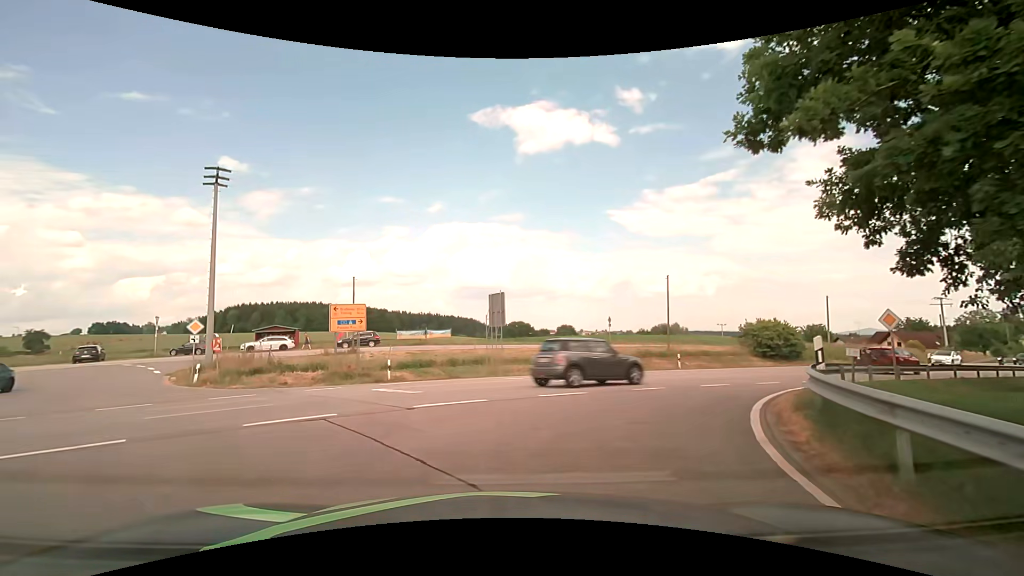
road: secondary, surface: asphalt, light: Day
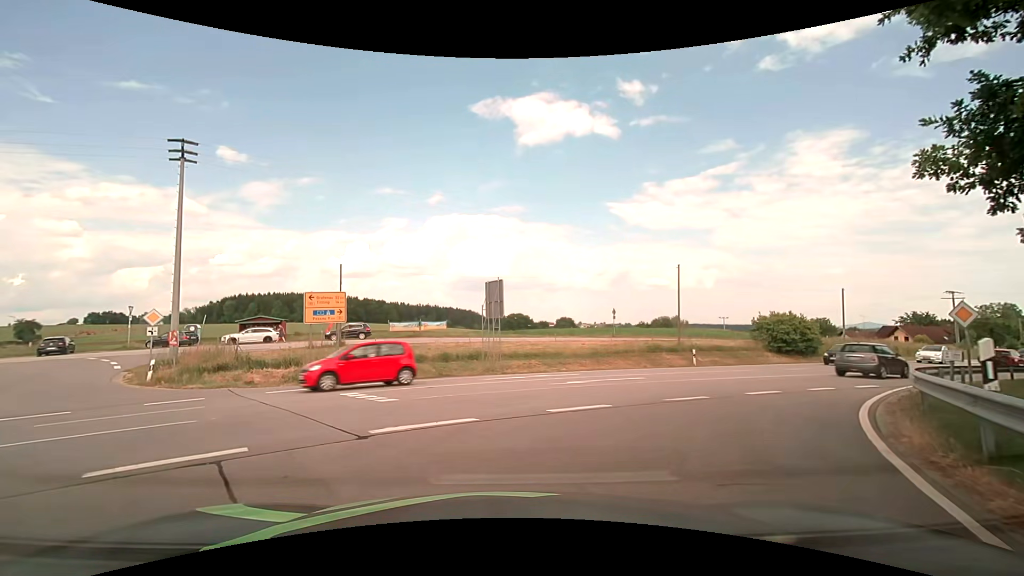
(0.0, +2.8) m; 0°
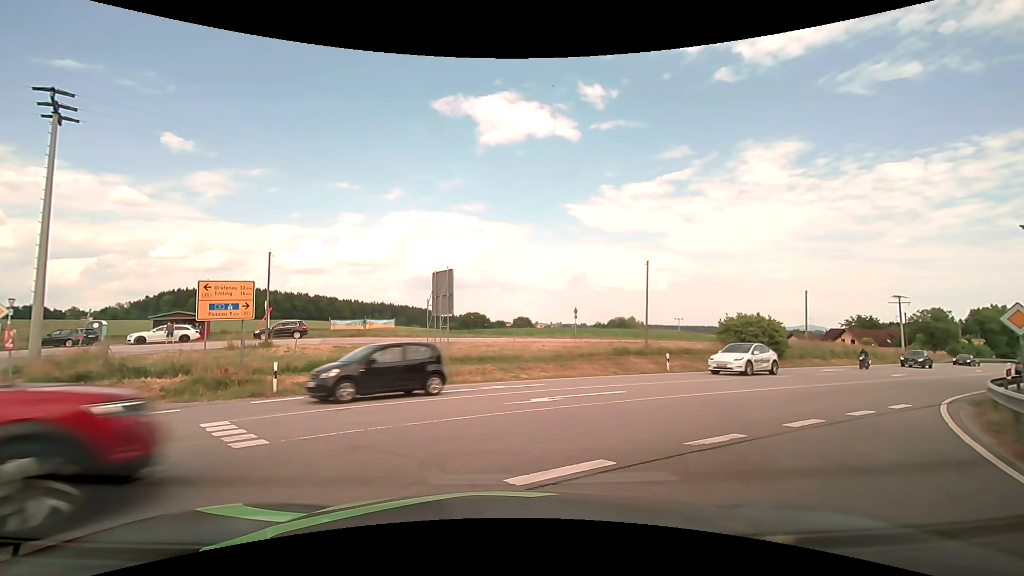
(+0.1, +3.5) m; +4°
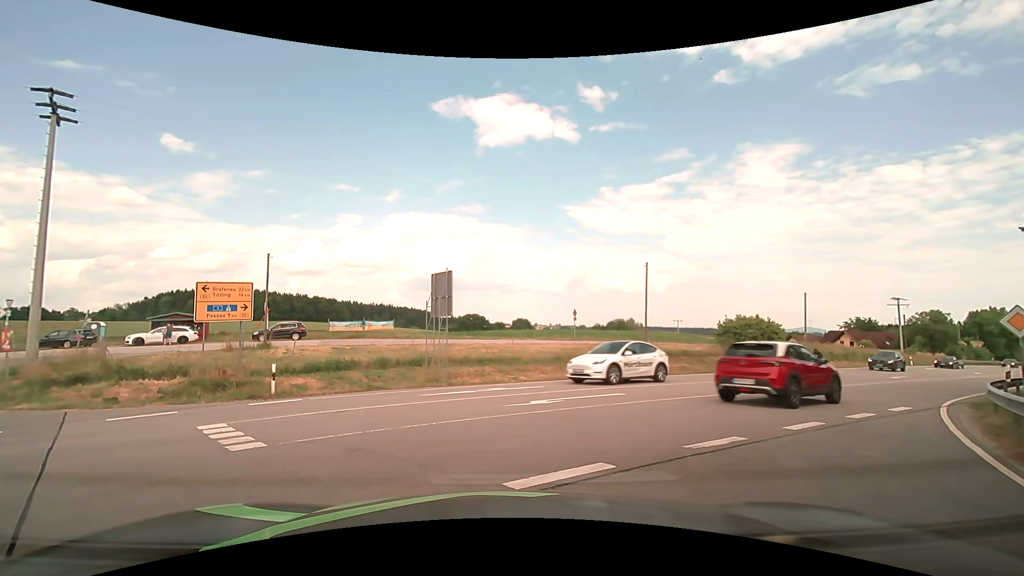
(0.0, +0.1) m; 0°
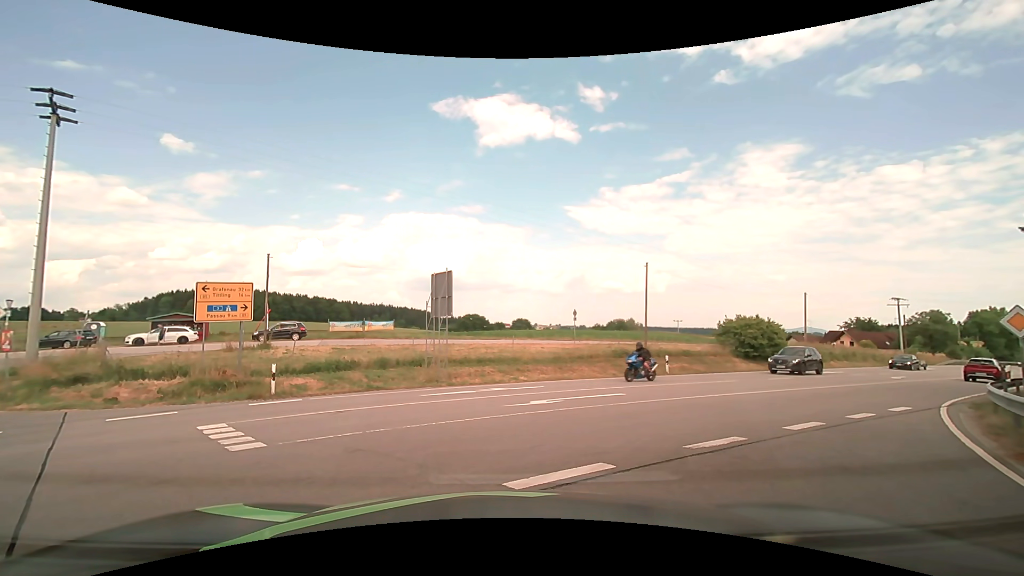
(0.0, 0.0) m; 0°
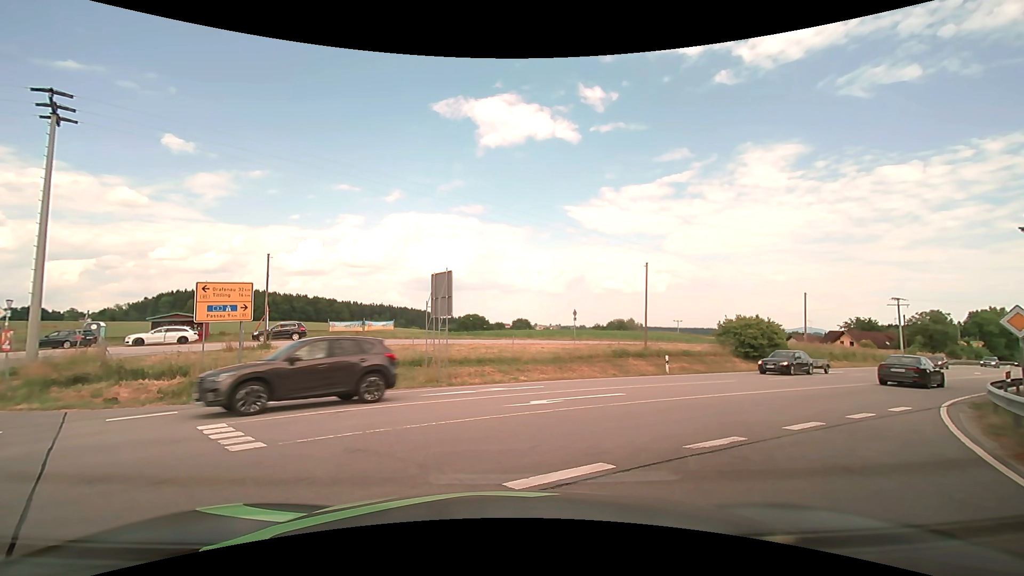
(0.0, 0.0) m; 0°
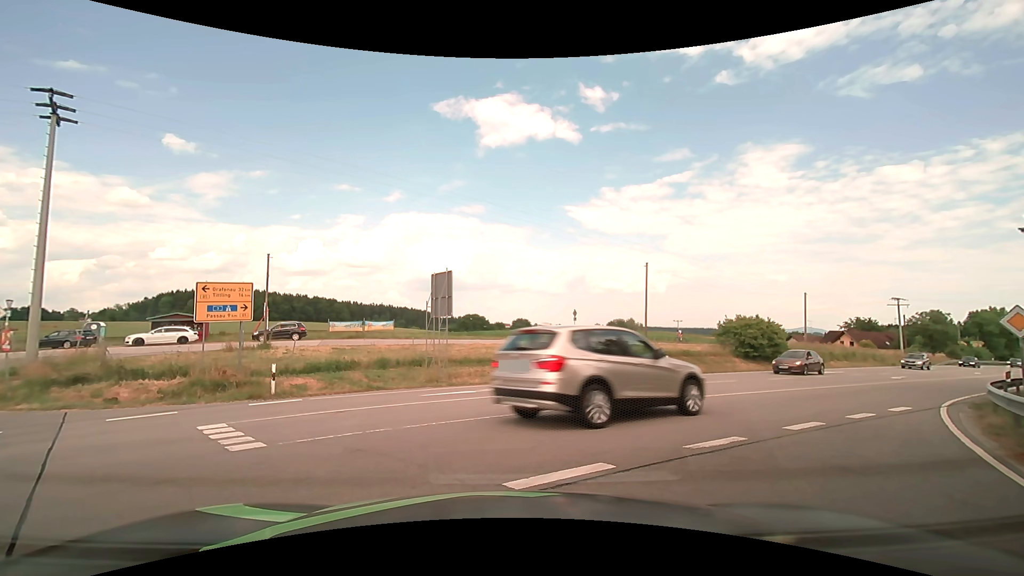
(0.0, 0.0) m; 0°
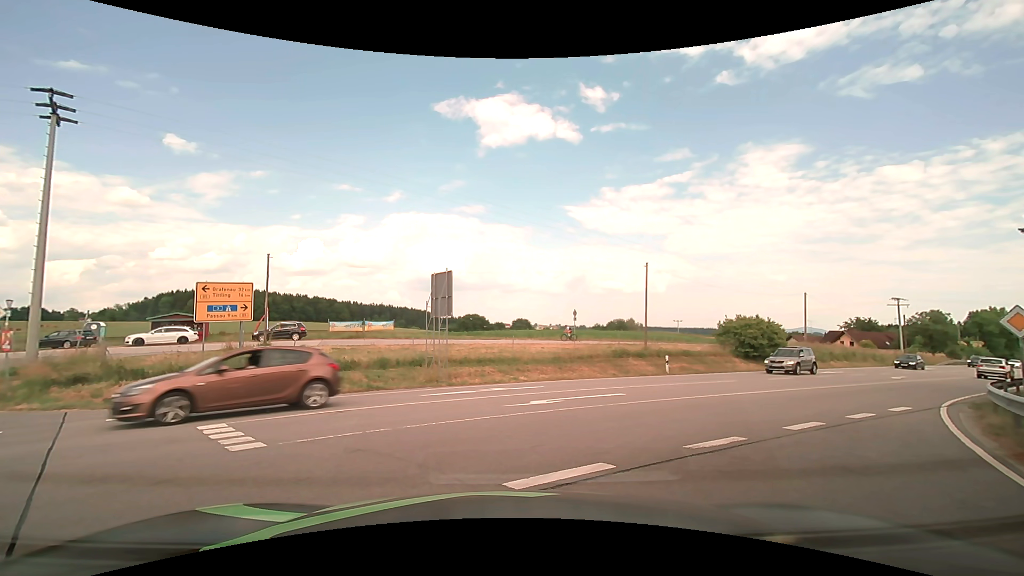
(0.0, 0.0) m; 0°
(+3, +9) (+10, +17) (+17, +23) (+25, +29) (+33, +36) (+41, +42) (+49, +48) (+57, +54) (+65, +60) (+72, +66) m
